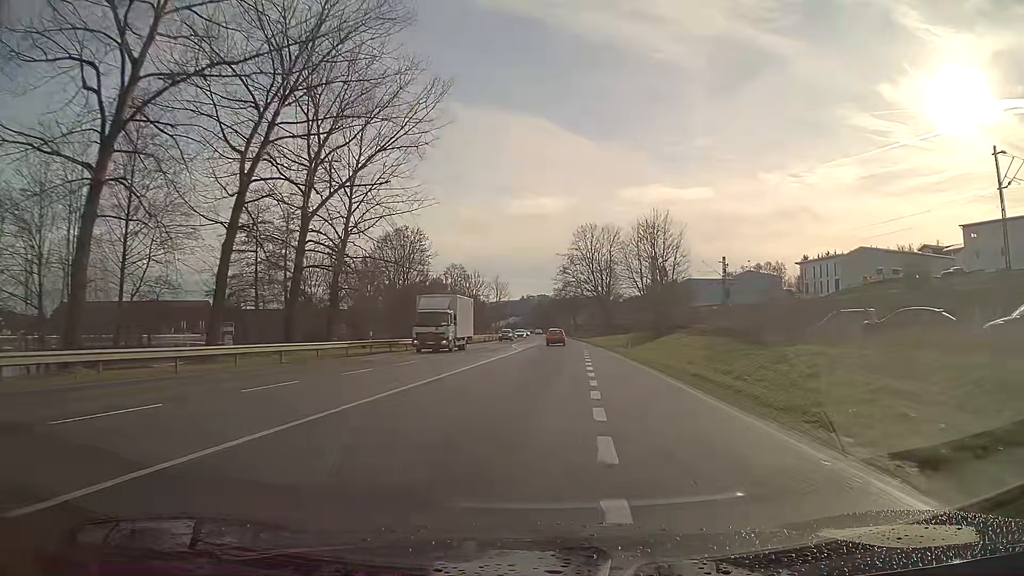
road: primary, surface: asphalt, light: Day
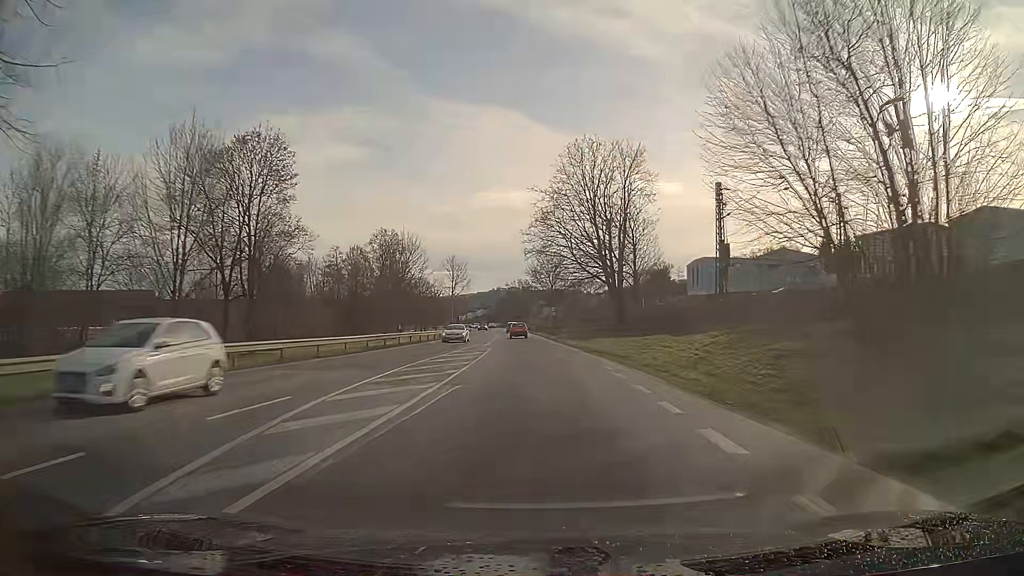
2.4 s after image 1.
(+1.3, +47.5) m; +2°
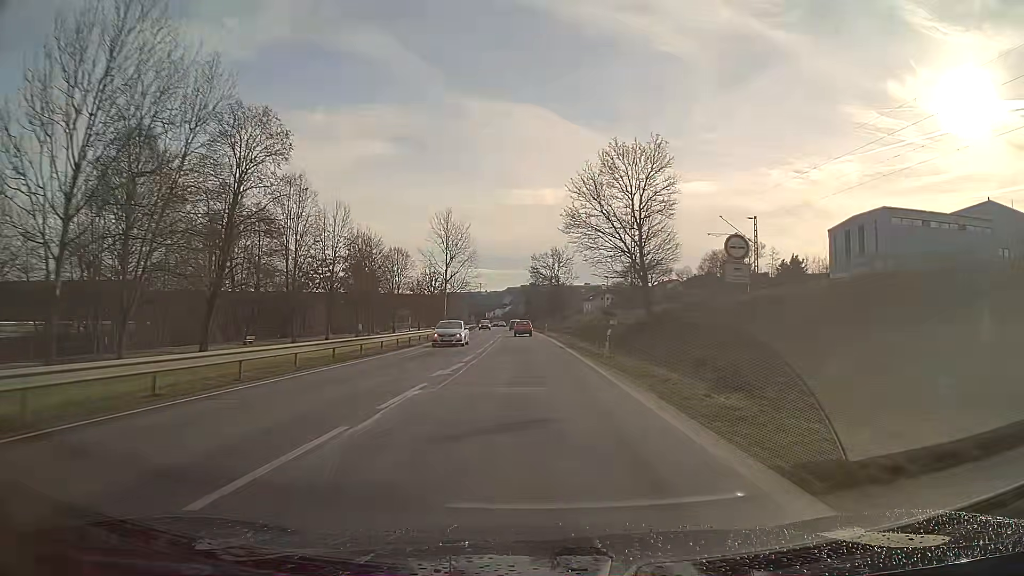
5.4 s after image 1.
(-1.7, +65.1) m; -3°
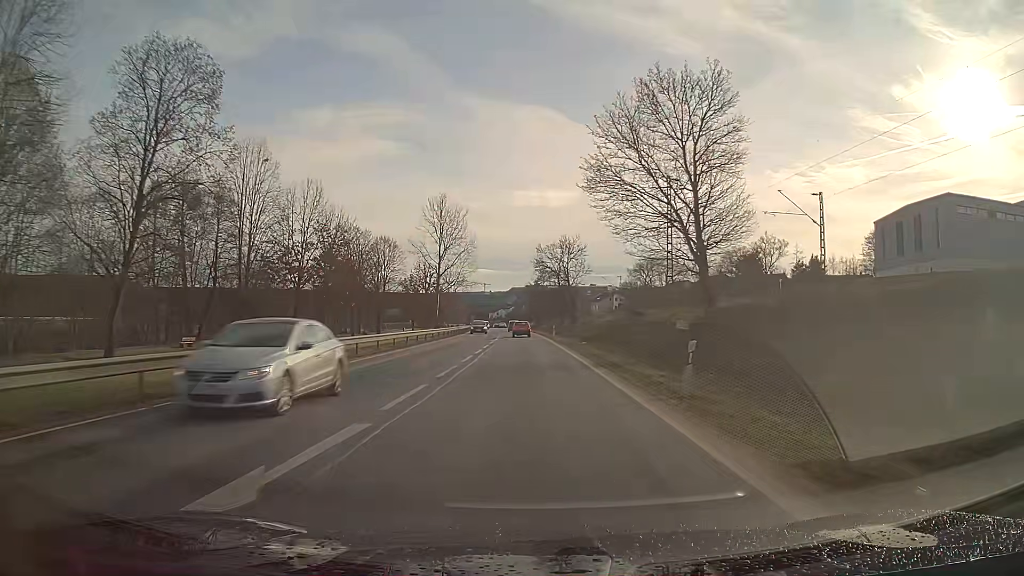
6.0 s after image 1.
(0.0, +13.0) m; 0°
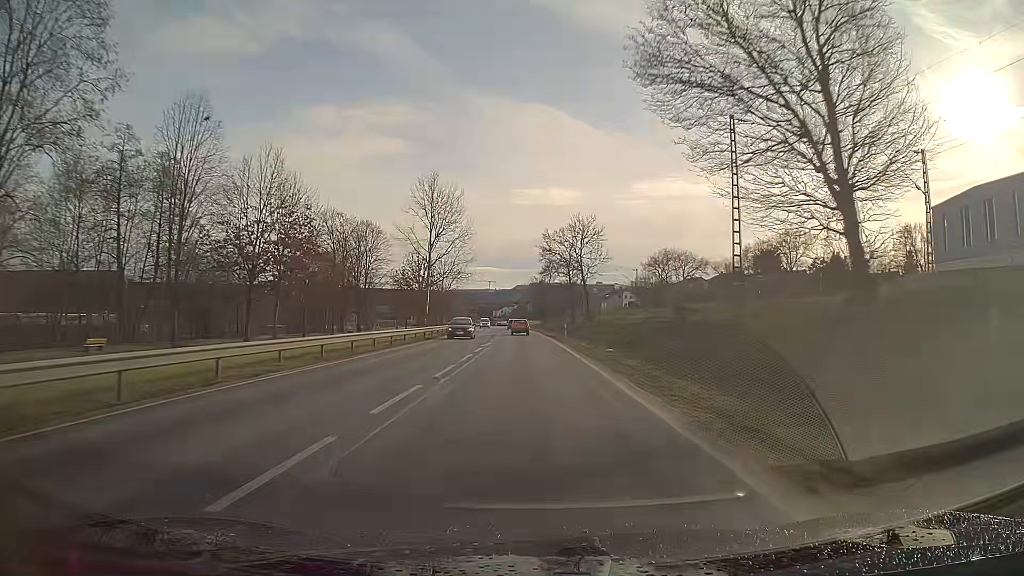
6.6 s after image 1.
(0.0, +13.0) m; 0°
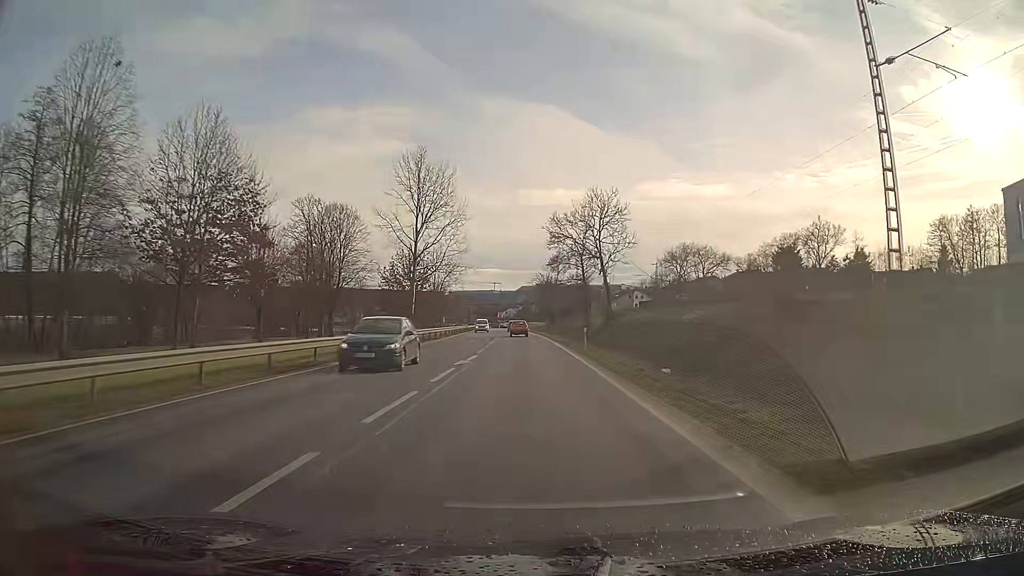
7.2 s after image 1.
(-0.1, +13.0) m; -1°
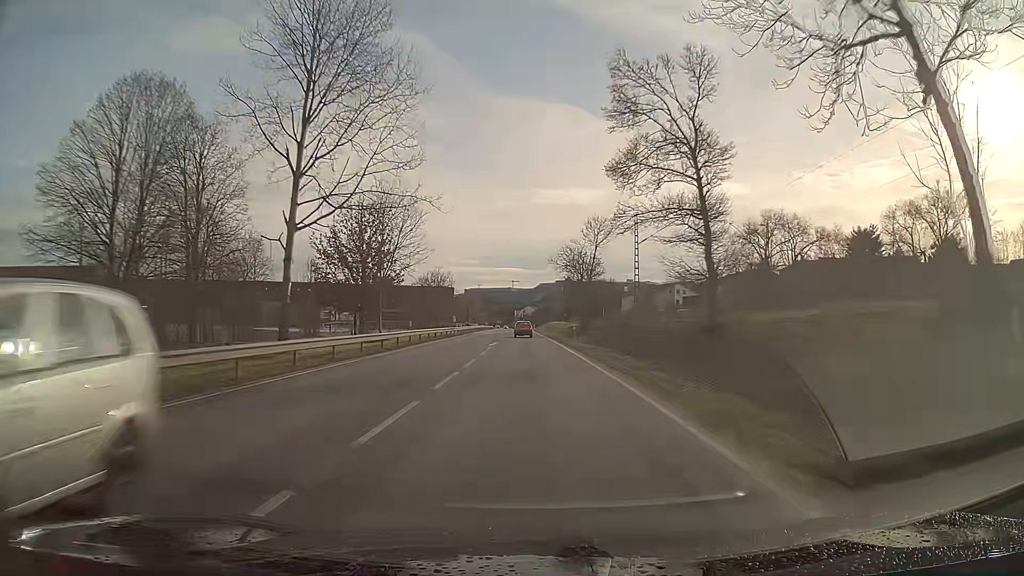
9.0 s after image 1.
(-0.5, +39.0) m; -1°
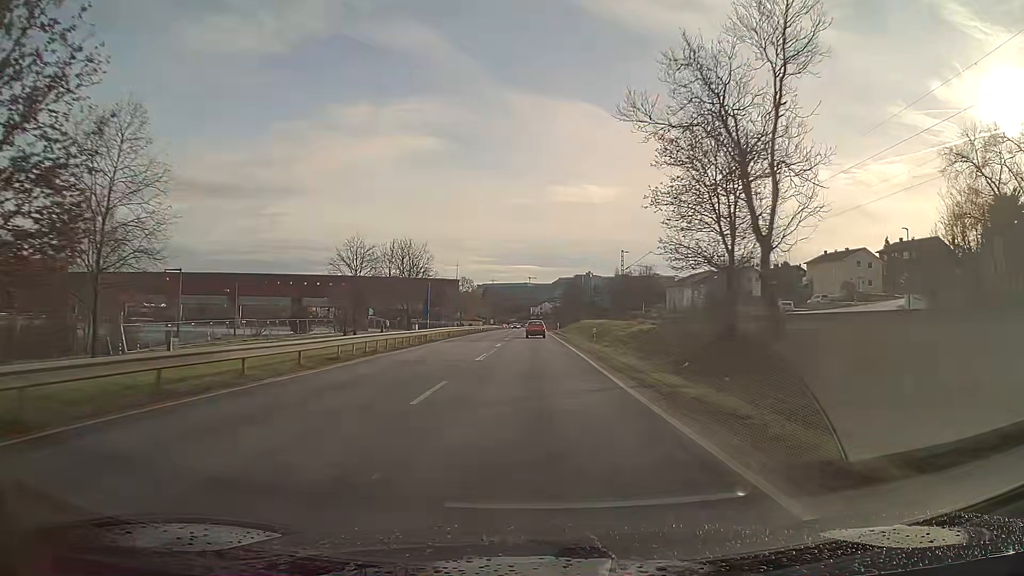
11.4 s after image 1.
(-0.7, +52.0) m; -1°
